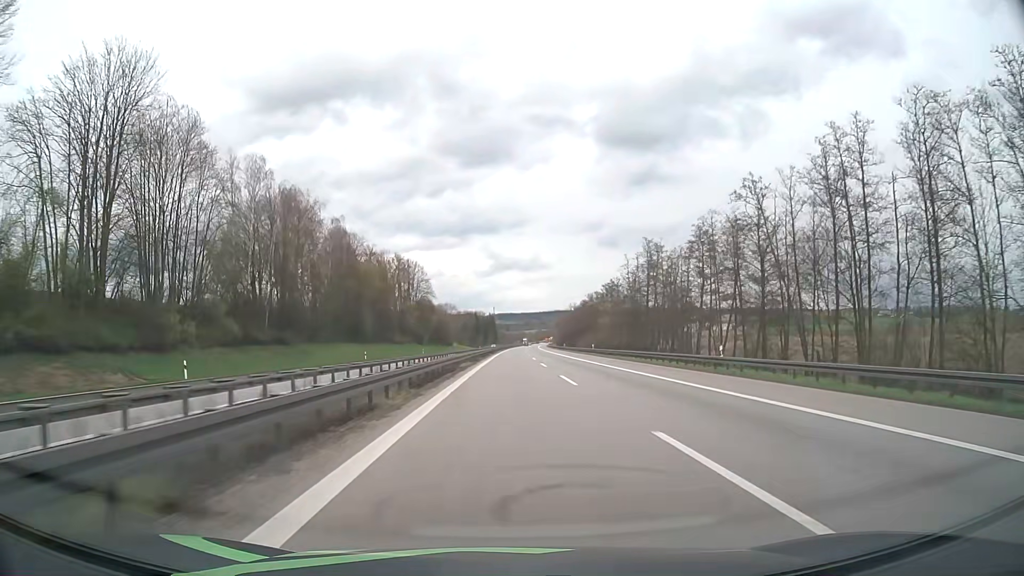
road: motorway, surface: asphalt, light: Day
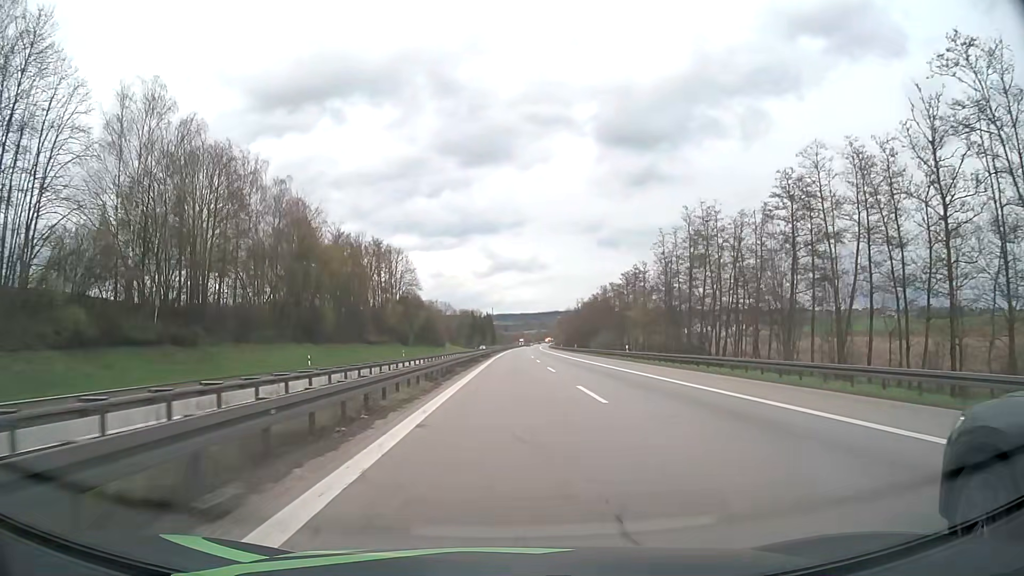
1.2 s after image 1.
(+0.1, +24.7) m; 0°
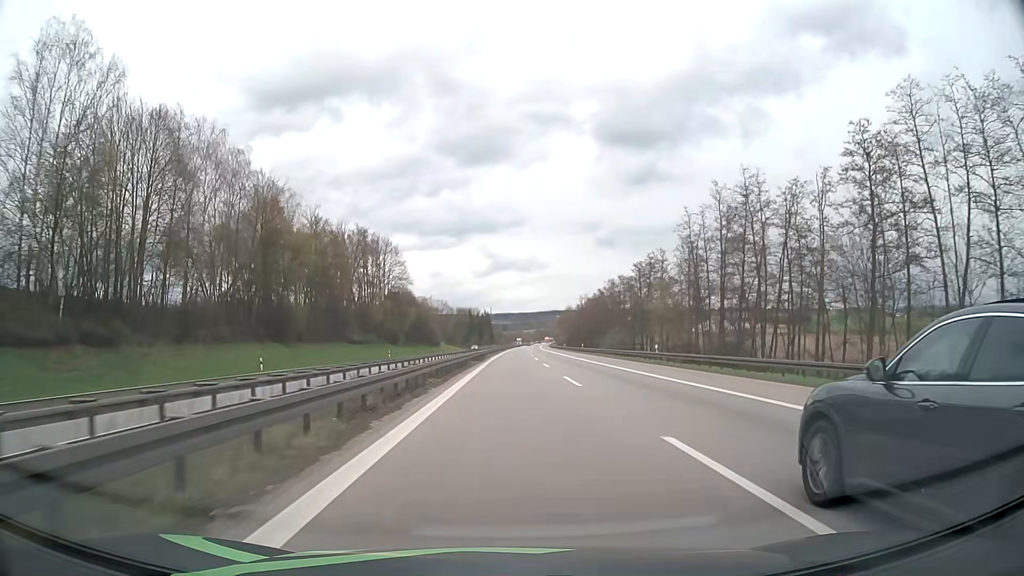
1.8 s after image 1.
(0.0, +12.3) m; 0°
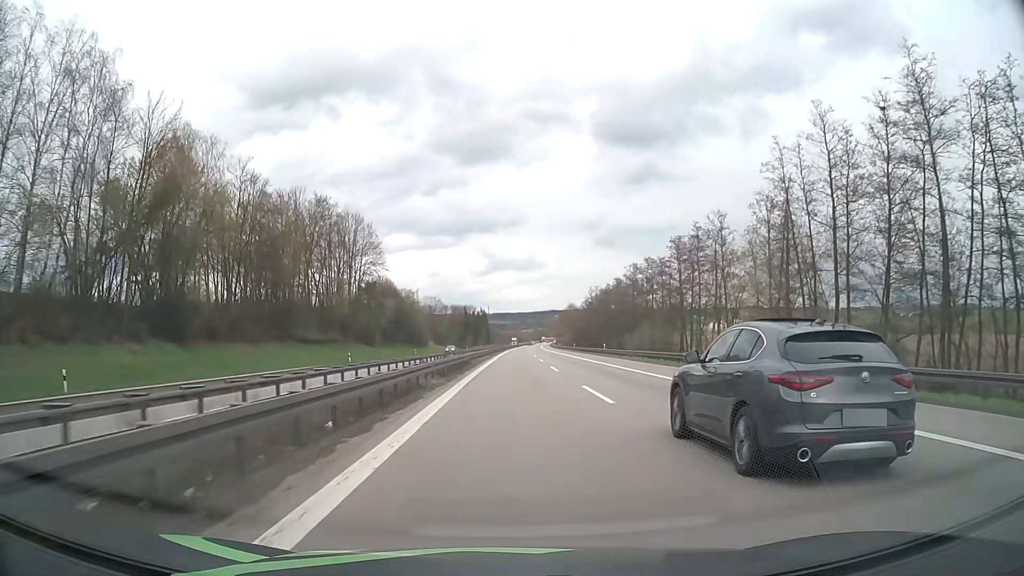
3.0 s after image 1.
(0.0, +24.7) m; 0°
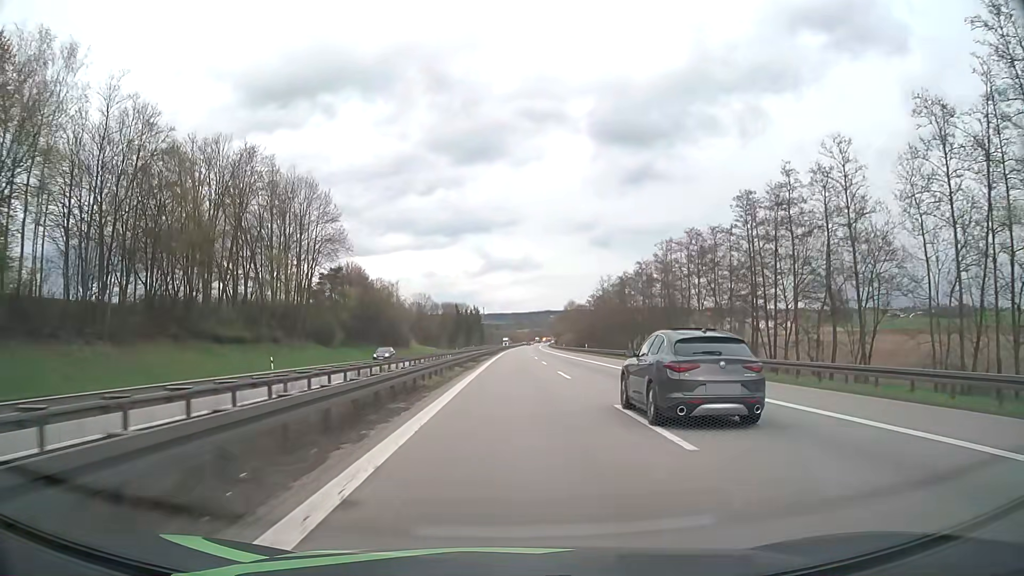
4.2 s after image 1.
(+0.1, +24.8) m; 0°
